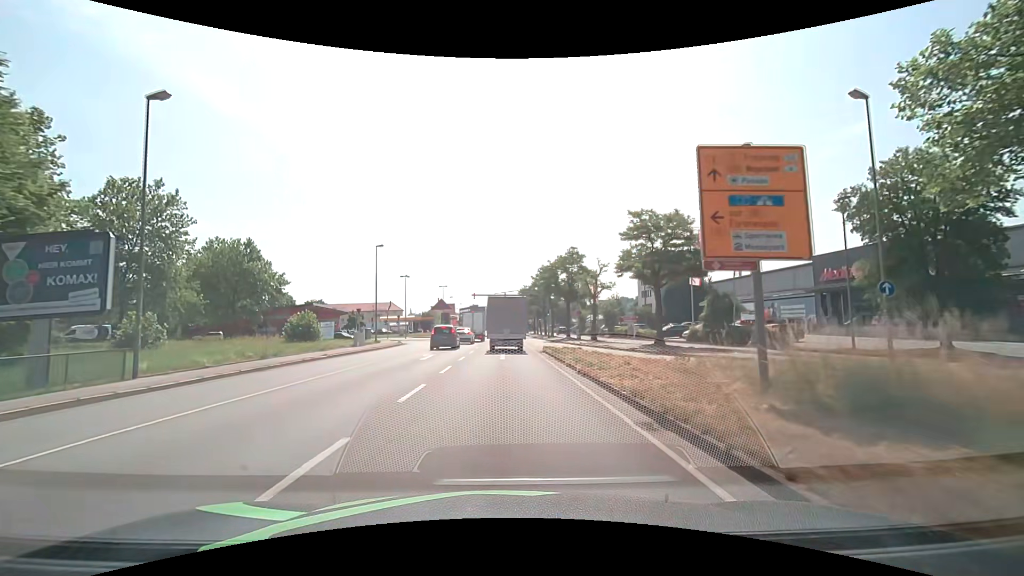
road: primary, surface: asphalt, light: Day
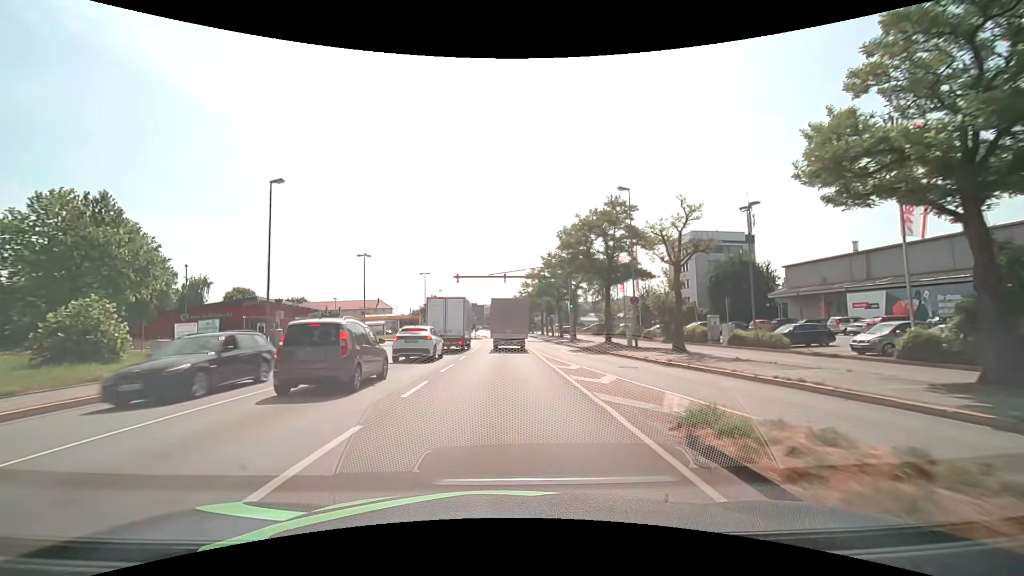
(-0.1, +23.3) m; 0°
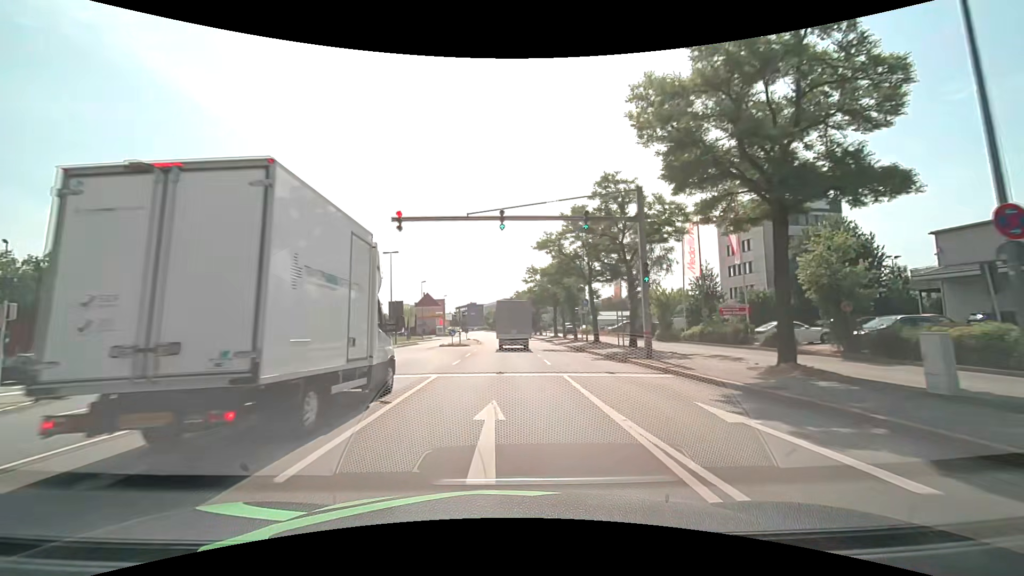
(+0.1, +23.4) m; 0°
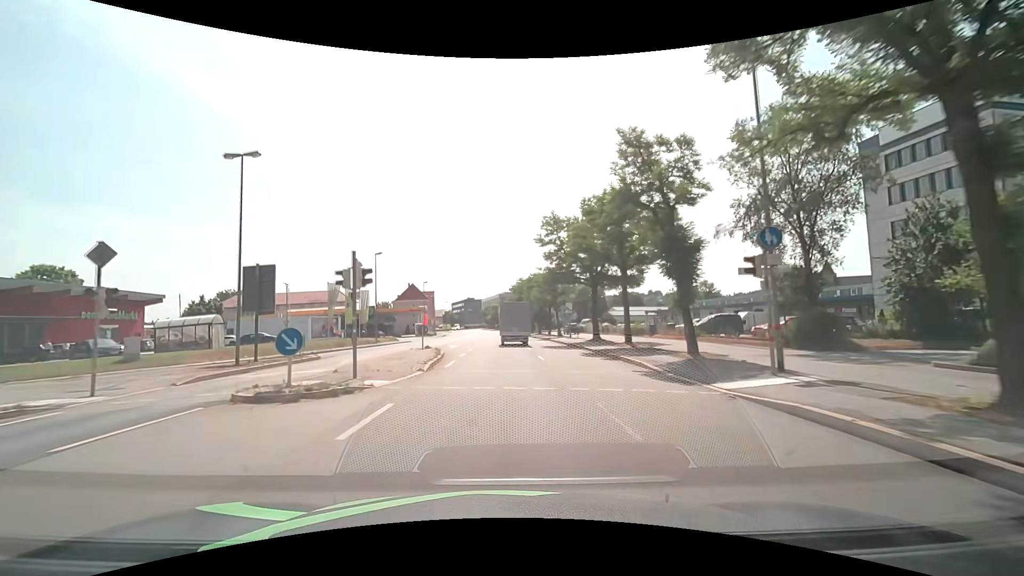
(-0.2, +31.3) m; 0°
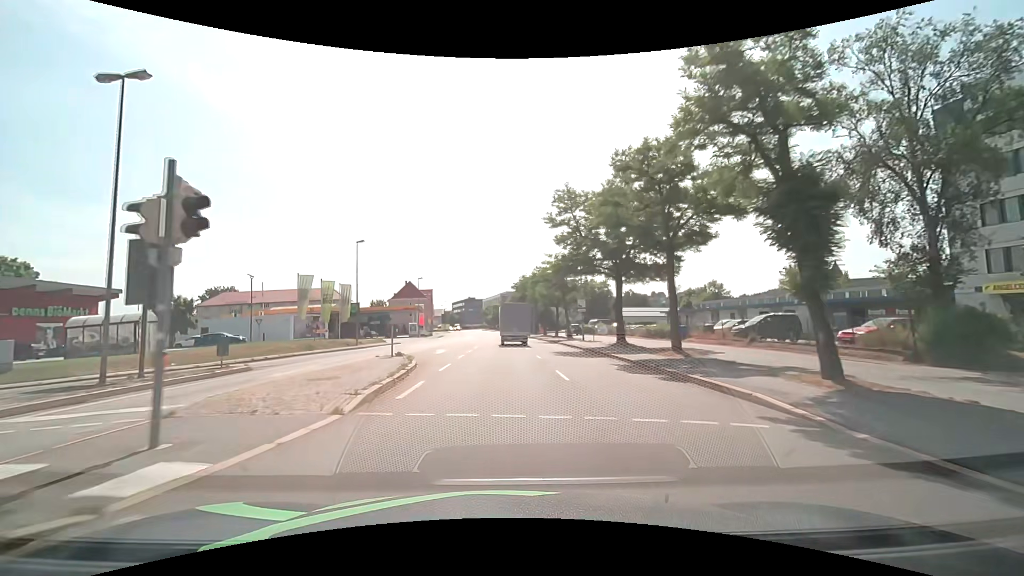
(0.0, +7.8) m; 0°
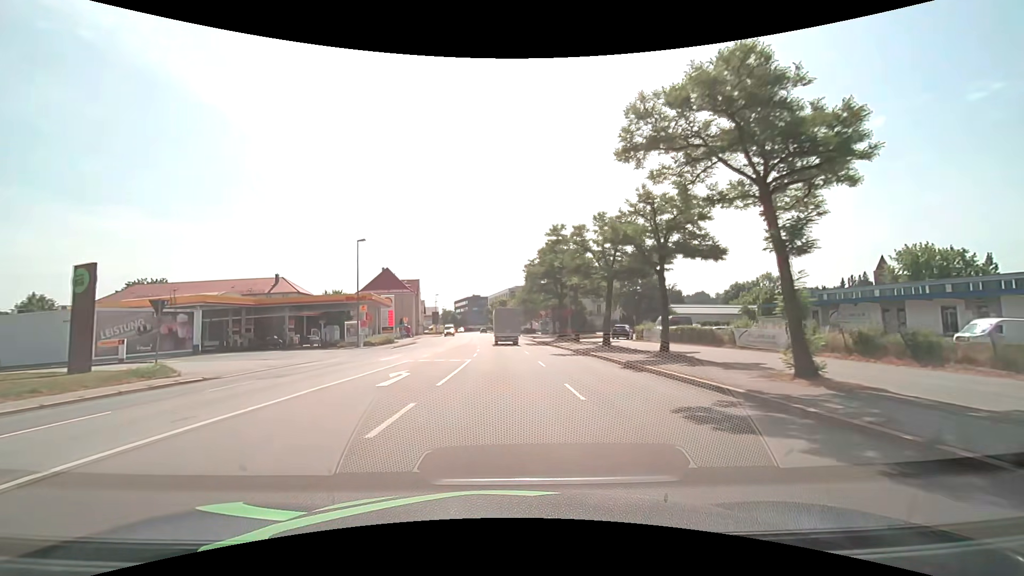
(-0.2, +39.2) m; -1°
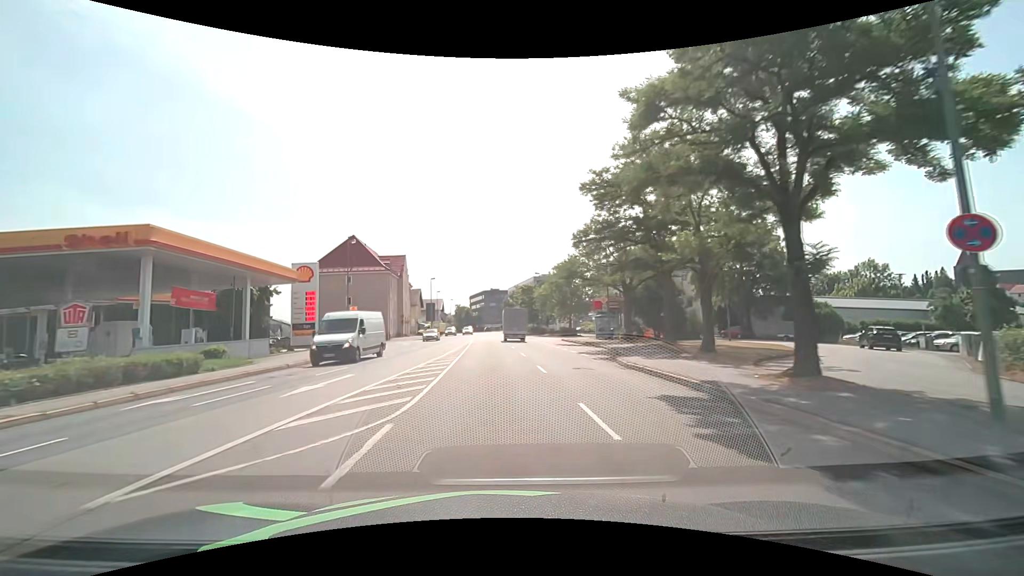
(-0.8, +39.5) m; -3°
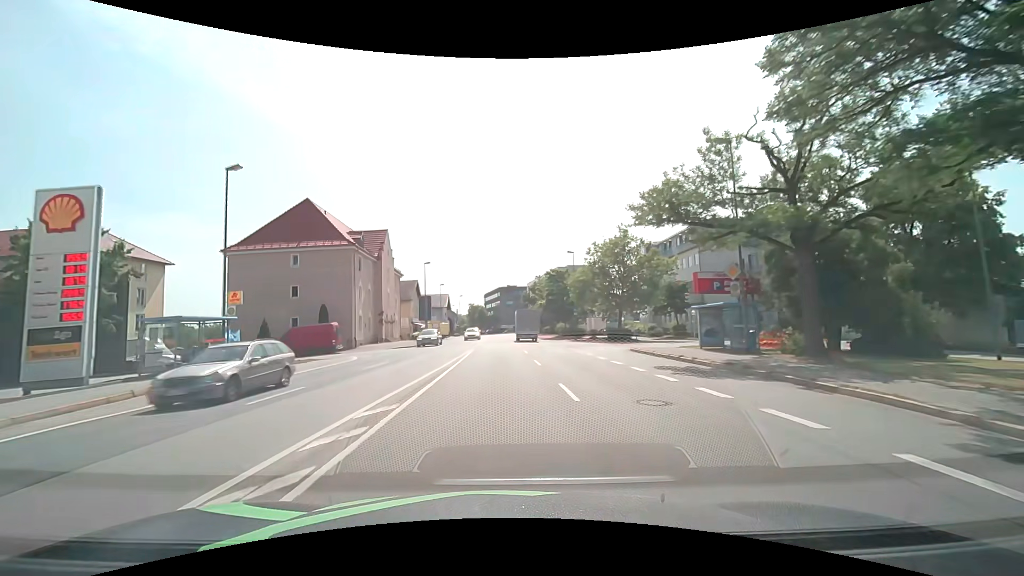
(-0.4, +23.8) m; -2°
(0, +10) (0, +20) (0, +30) (0, +40) (-1, +50) (-1, +60) (-1, +70) (-1, +80) (-1, +90) (-1, +100) m
